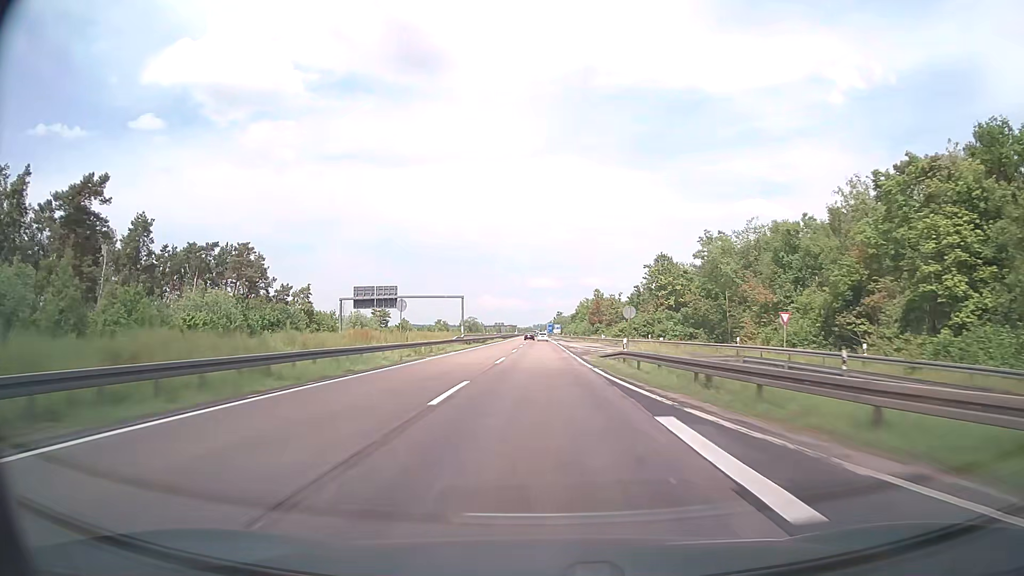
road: motorway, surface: asphalt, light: Day
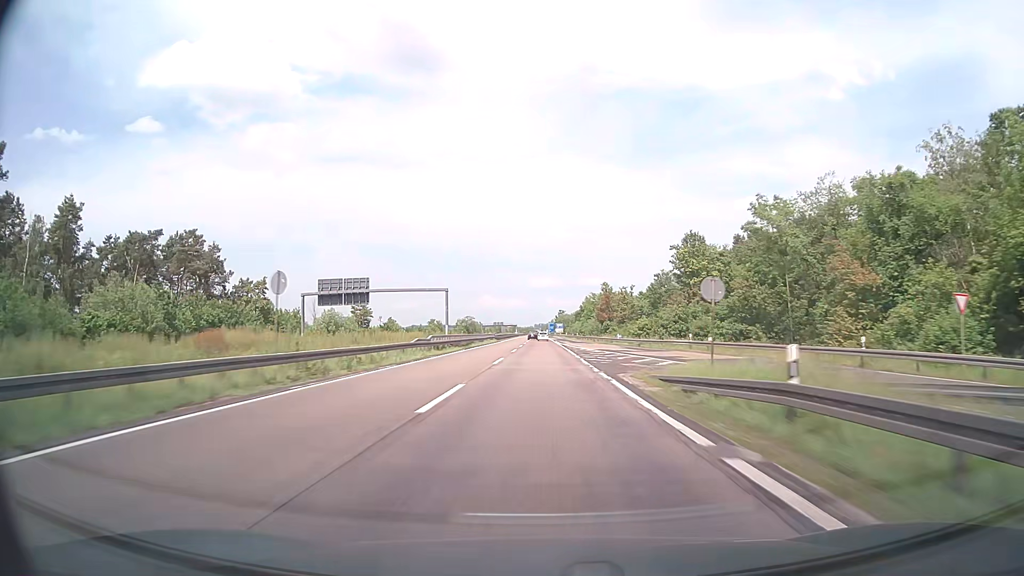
(0.0, +19.0) m; 0°
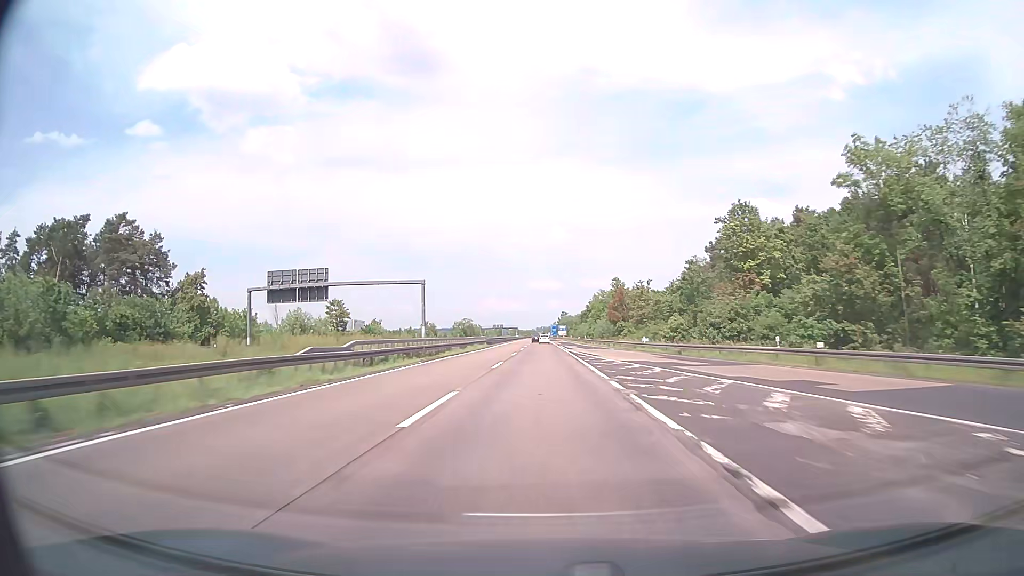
(0.0, +19.0) m; 0°
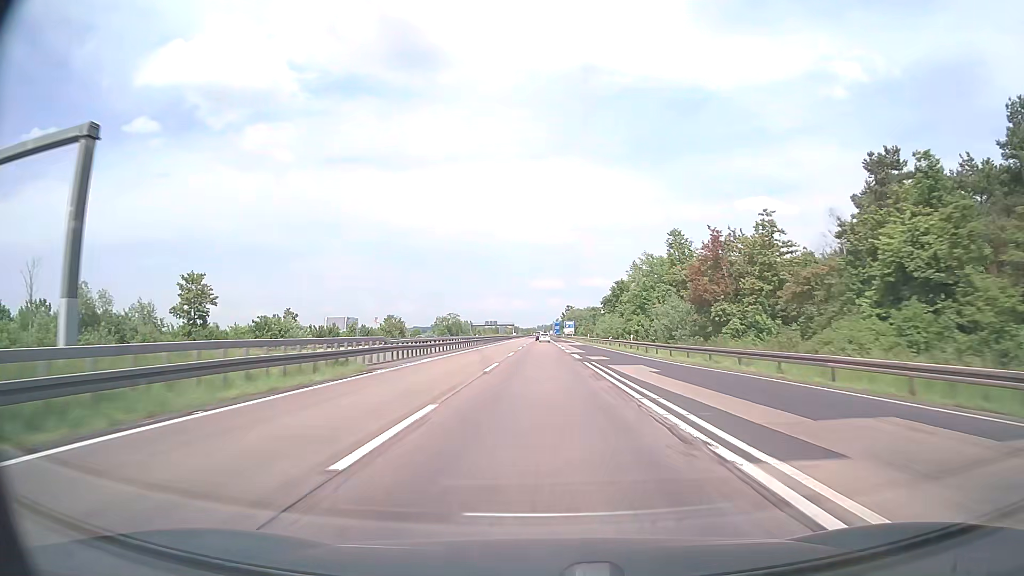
(-0.1, +57.1) m; 0°
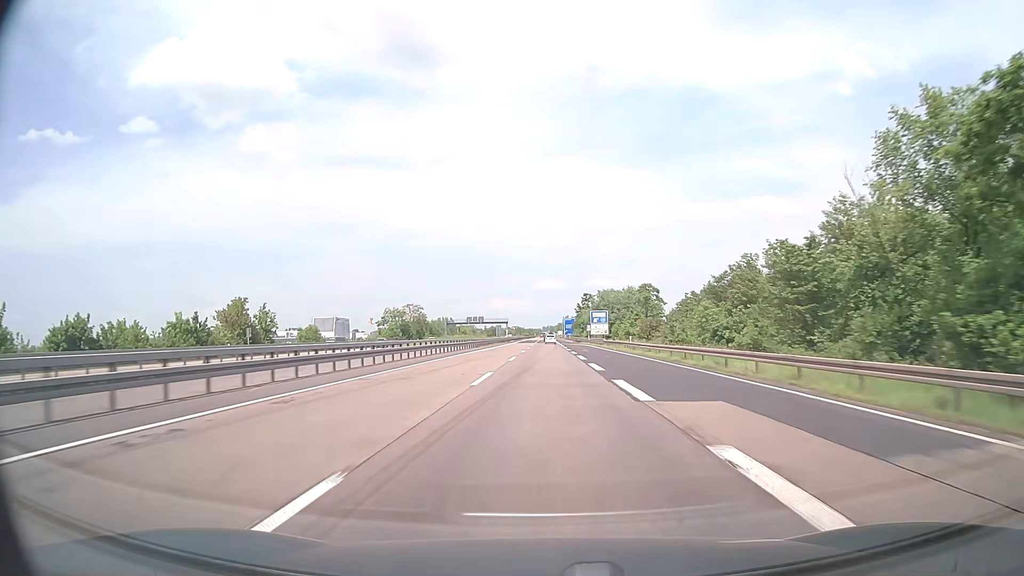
(-0.4, +95.2) m; 0°
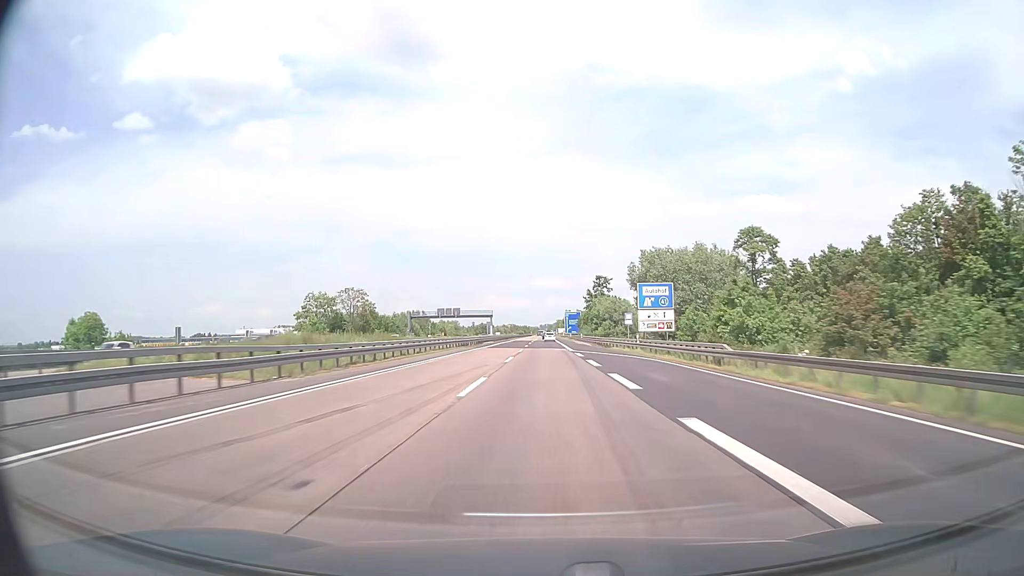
(+0.1, +57.1) m; 0°
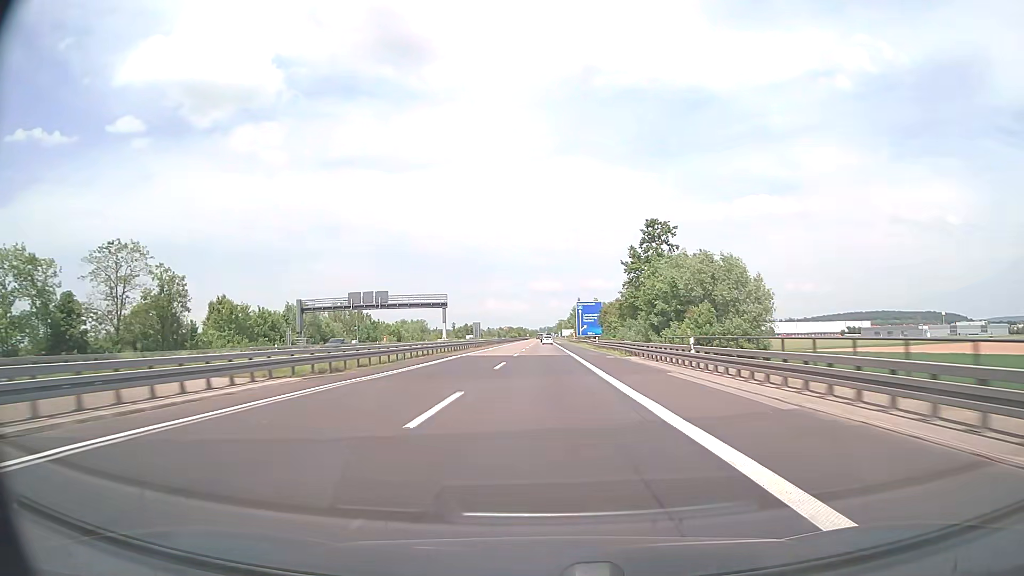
(+0.2, +76.1) m; 0°
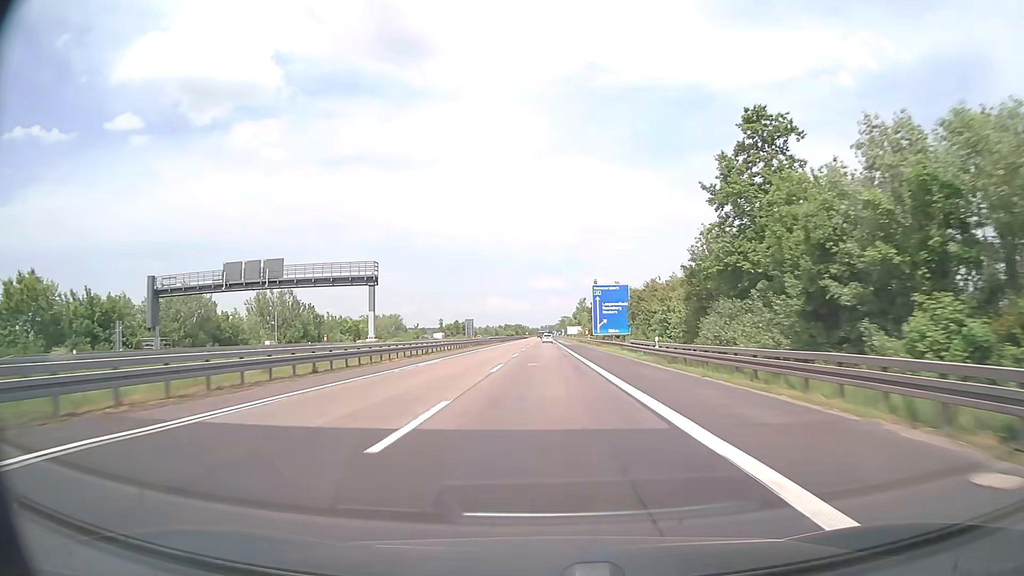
(0.0, +38.0) m; 0°
(0, +10) (0, +20) (0, +30) (0, +40) (0, +50) (0, +60) (0, +70) (0, +80) (0, +90) (0, +100) m
